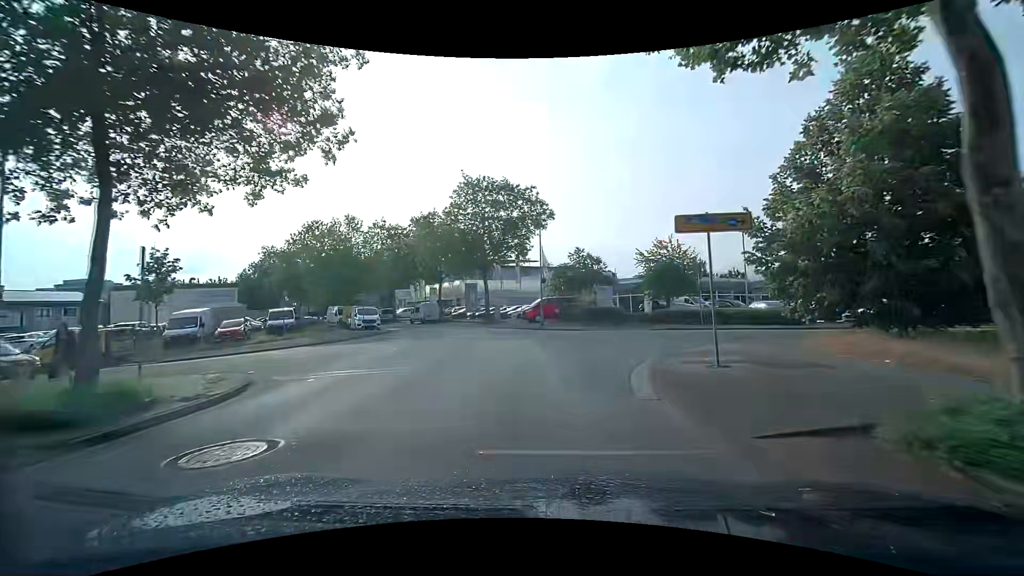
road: tertiary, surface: asphalt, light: Day
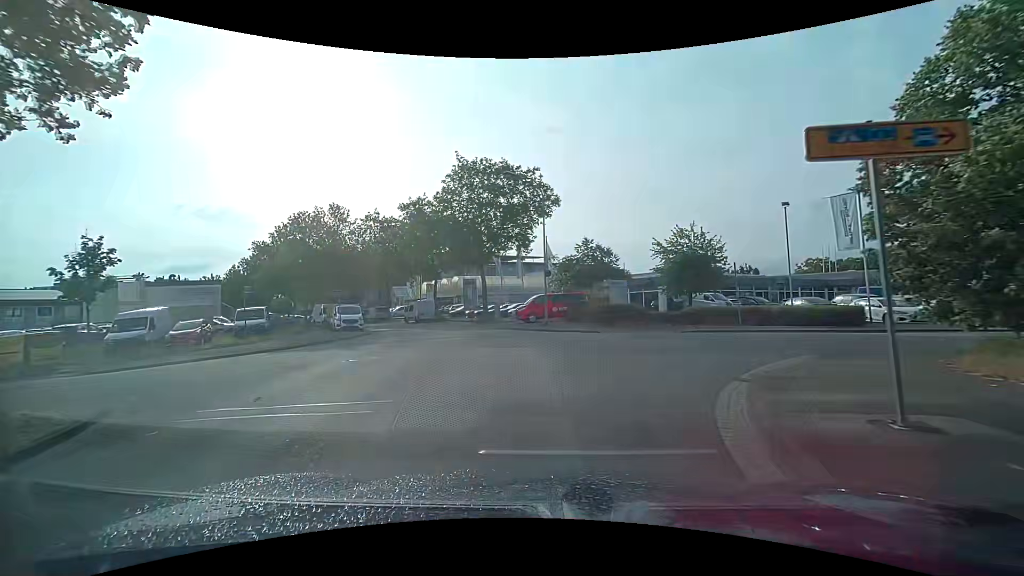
(0.0, +4.6) m; 0°
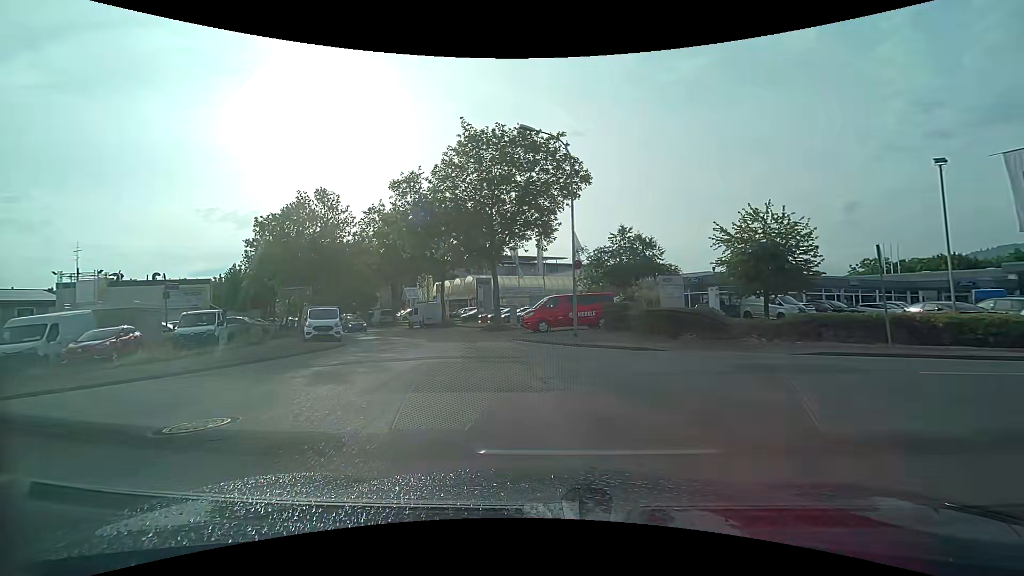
(0.0, +7.8) m; -2°
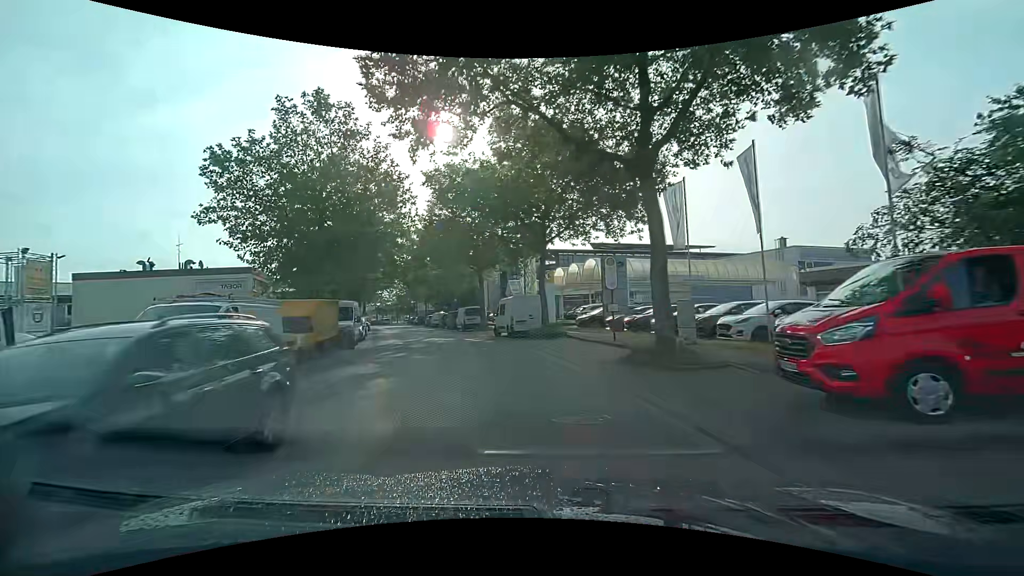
(-2.3, +20.4) m; -14°
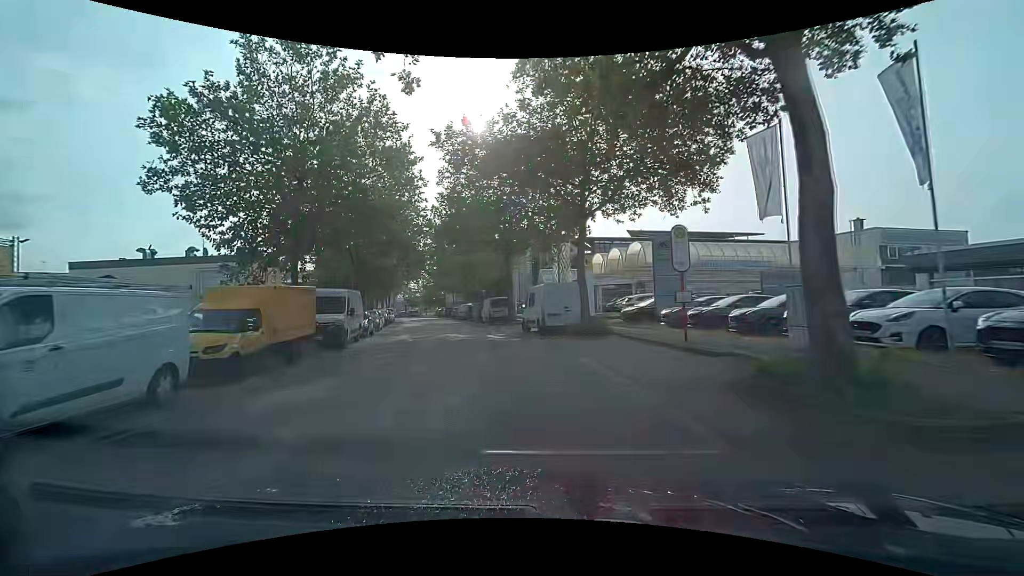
(-0.3, +5.4) m; -5°
